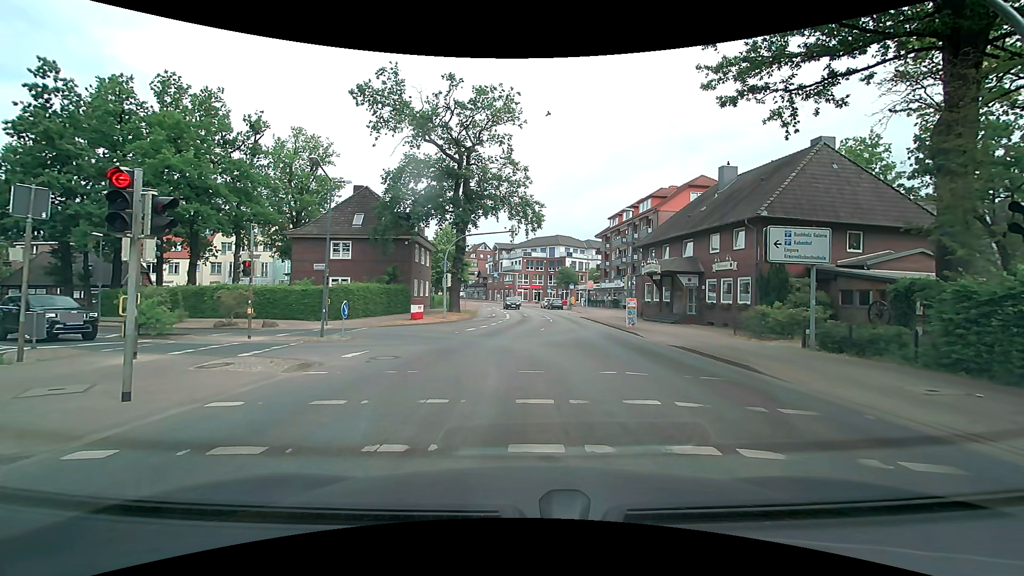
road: secondary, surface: asphalt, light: Day
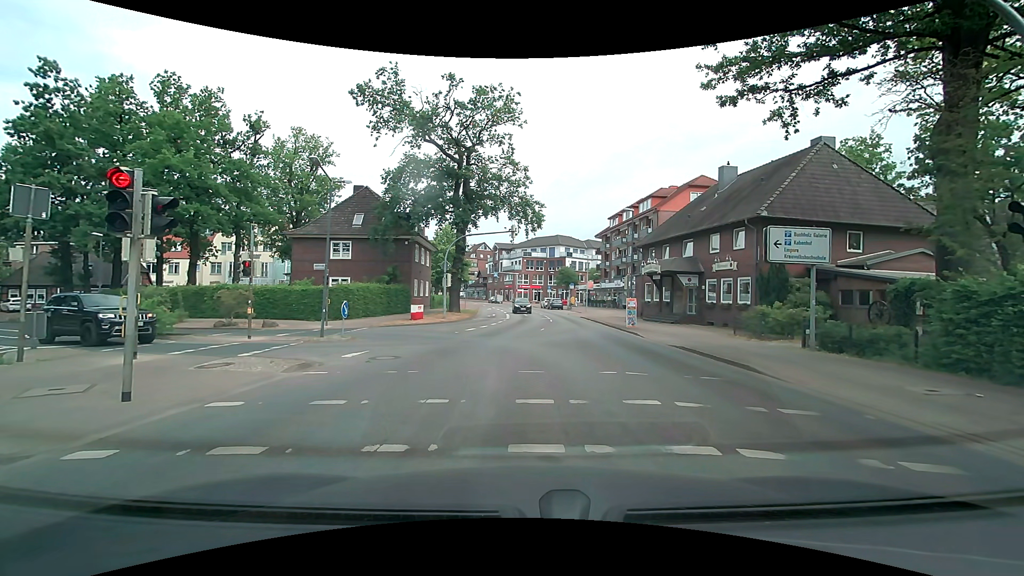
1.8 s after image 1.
(0.0, 0.0) m; 0°
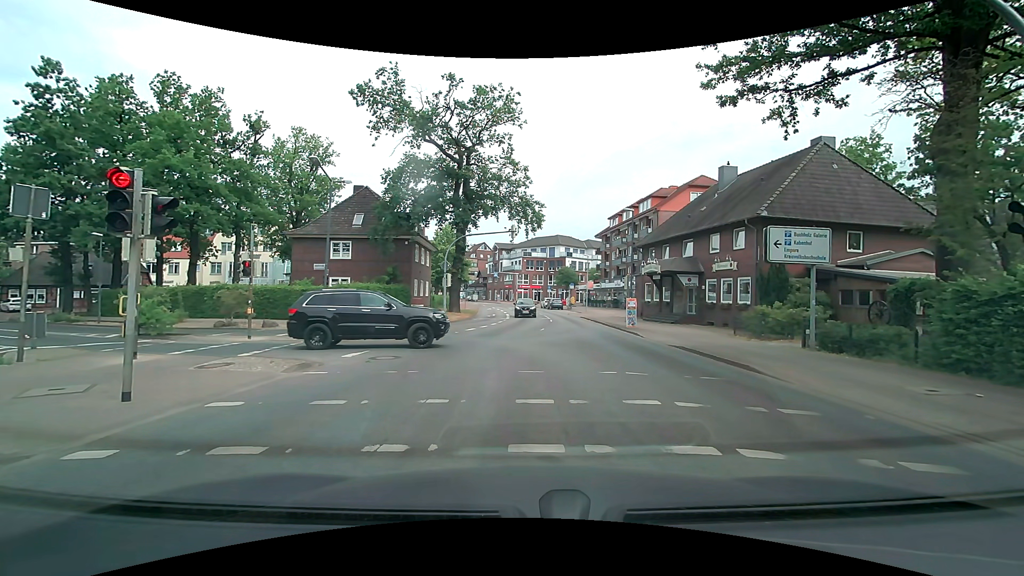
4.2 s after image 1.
(0.0, 0.0) m; 0°
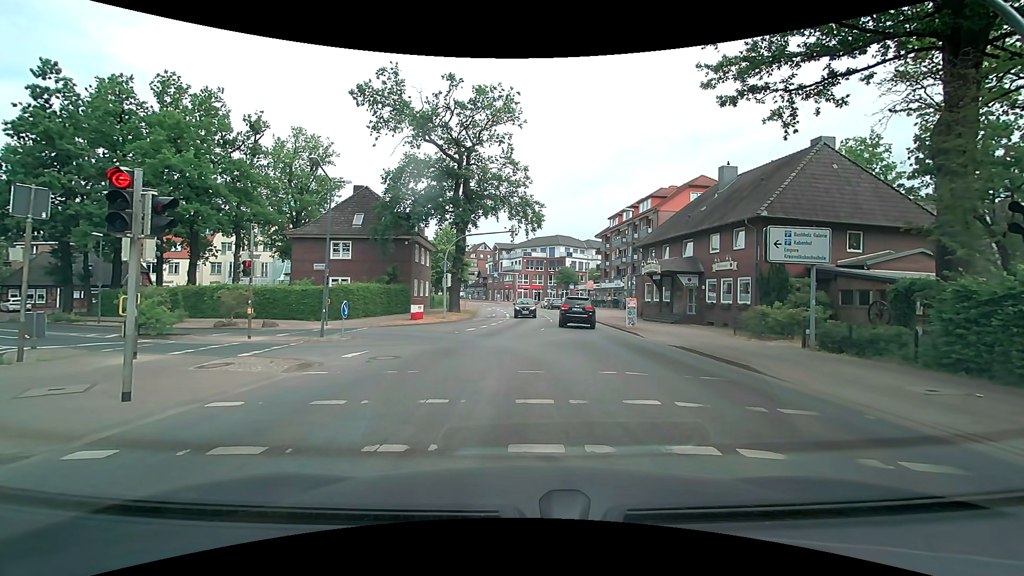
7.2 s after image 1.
(0.0, 0.0) m; 0°
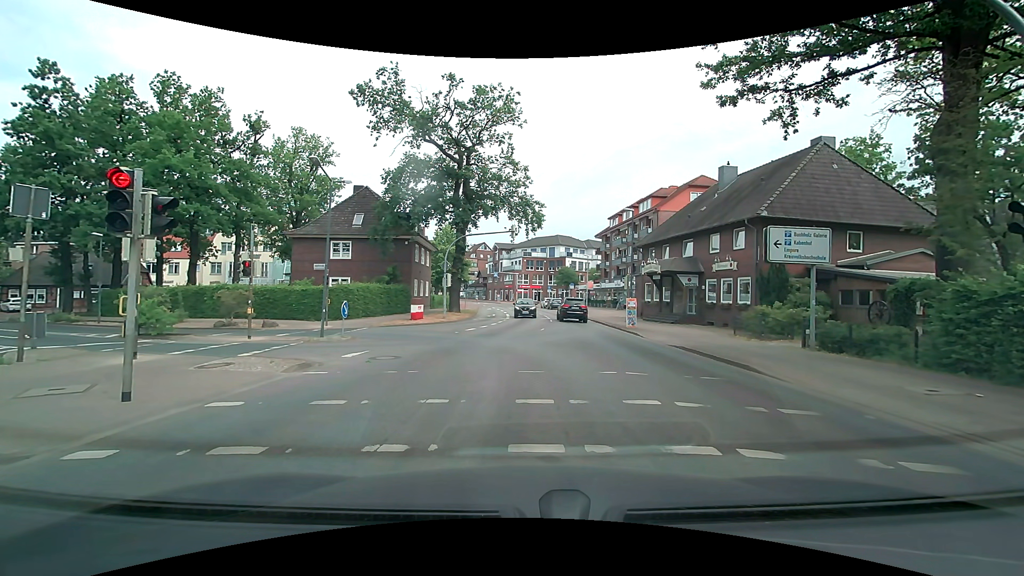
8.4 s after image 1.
(0.0, 0.0) m; 0°
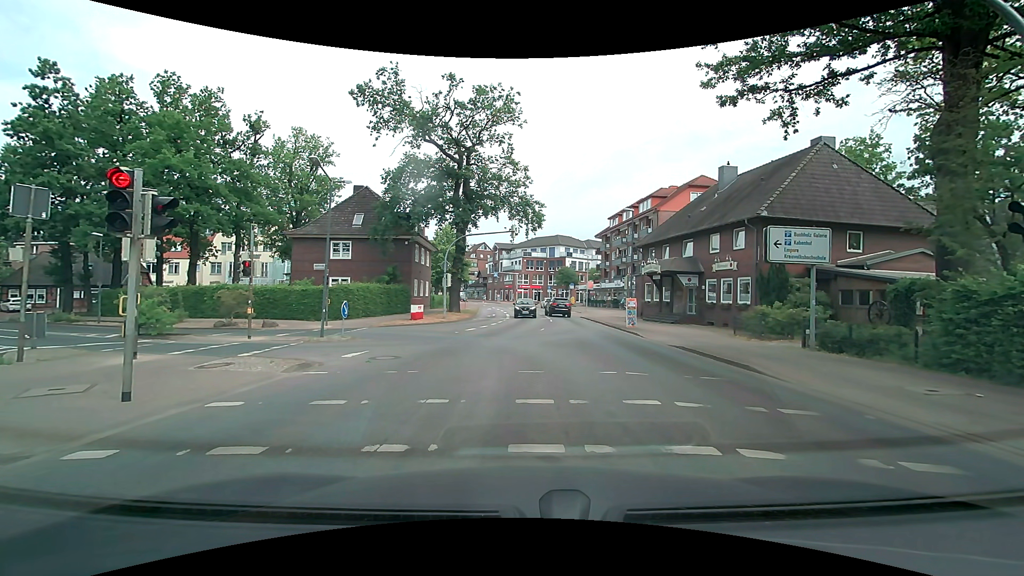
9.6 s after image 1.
(0.0, 0.0) m; 0°
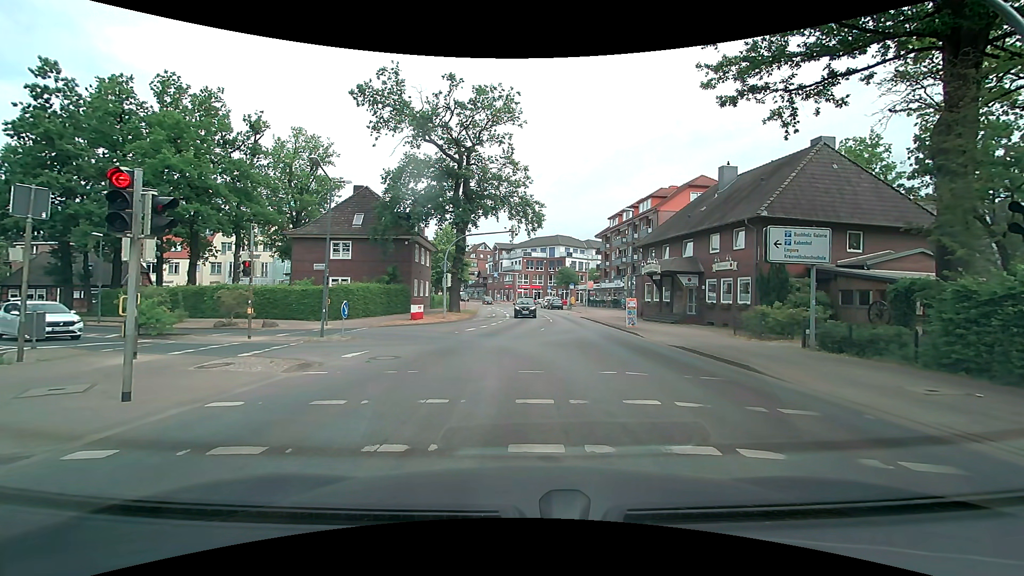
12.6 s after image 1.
(0.0, 0.0) m; 0°
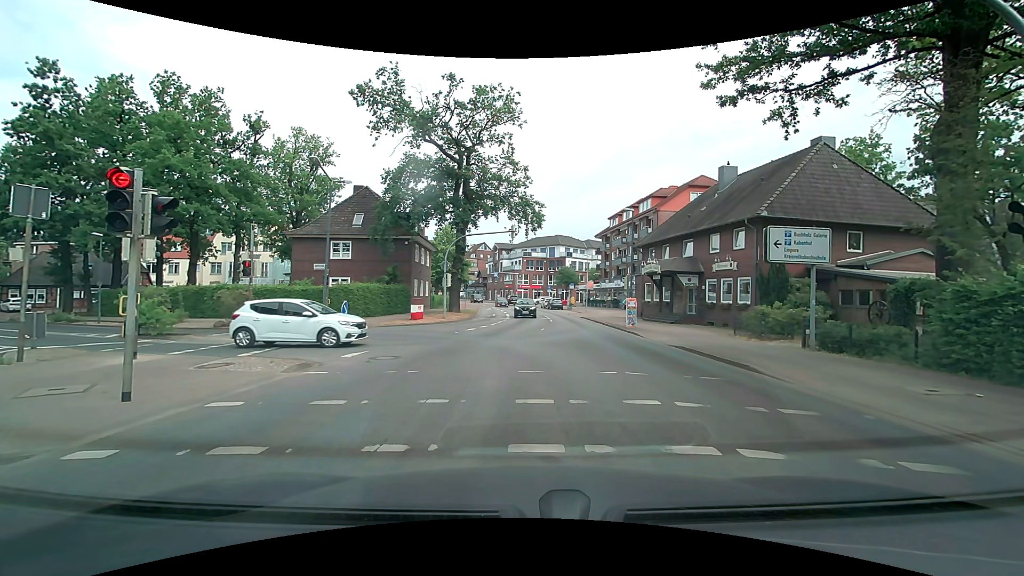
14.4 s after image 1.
(0.0, 0.0) m; 0°
